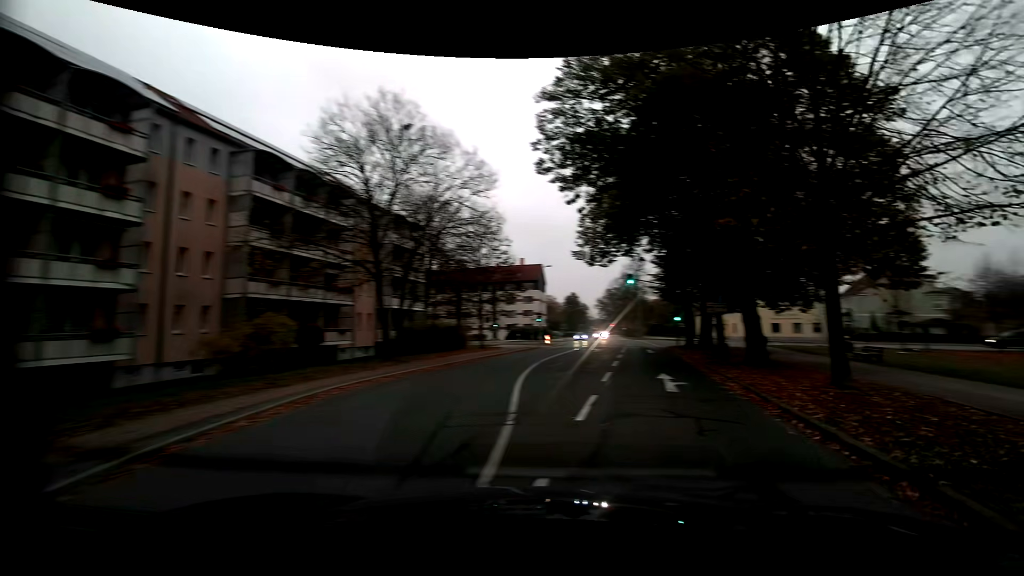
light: Day
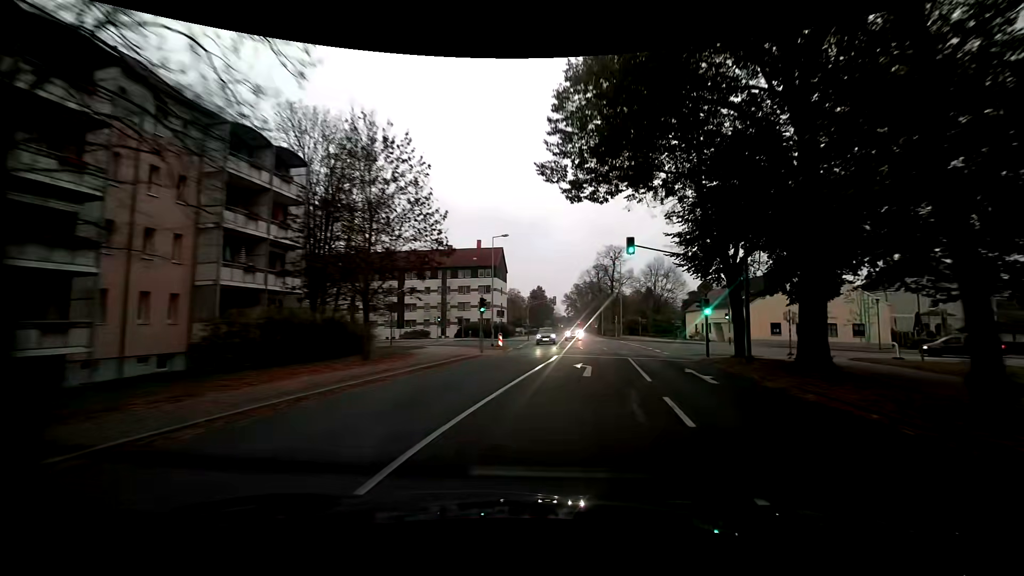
(+1.6, +19.0) m; +5°
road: residential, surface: asphalt
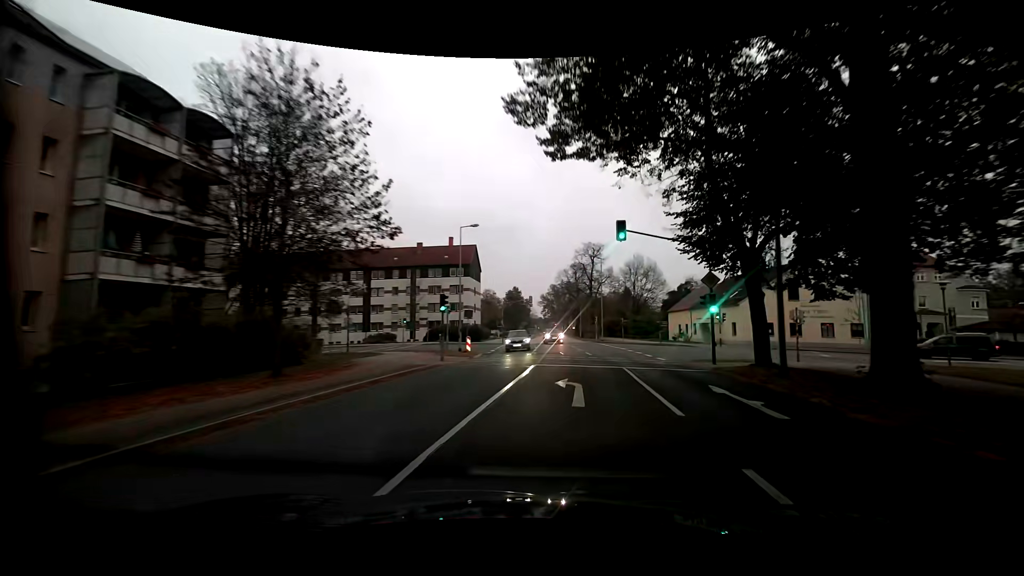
(+0.1, +5.2) m; +2°
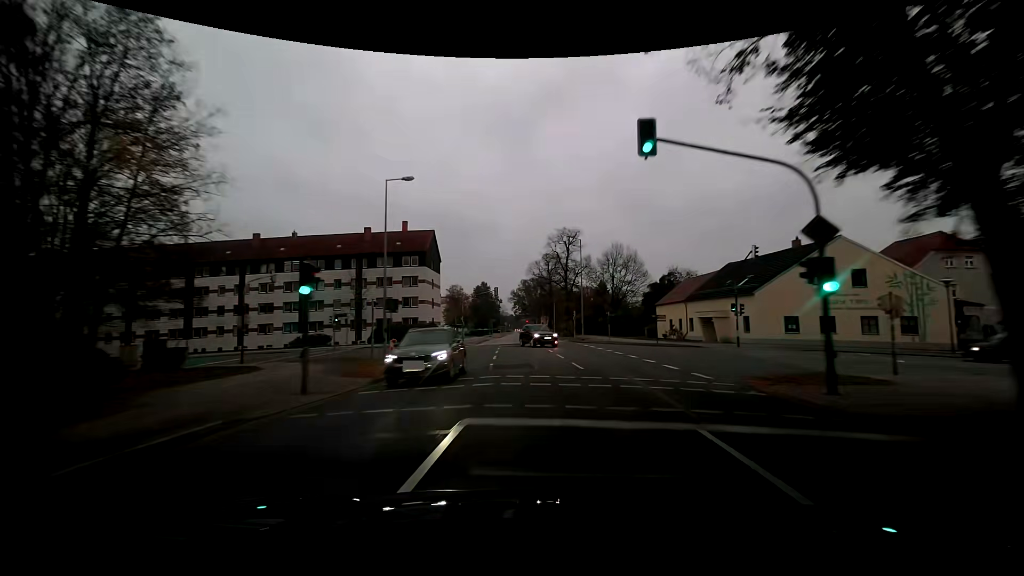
(+0.5, +11.8) m; +2°
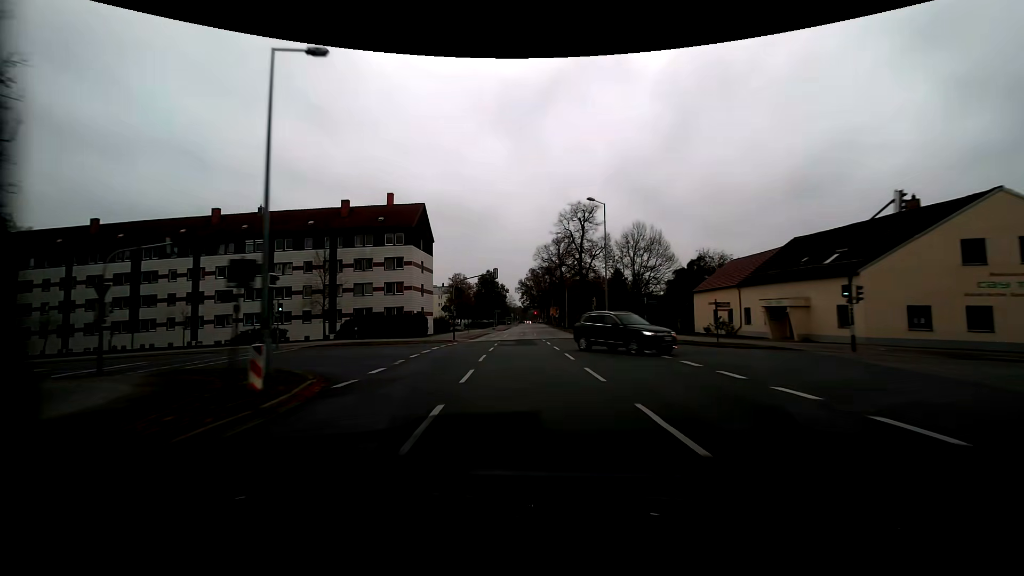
(+0.1, +11.6) m; 0°
